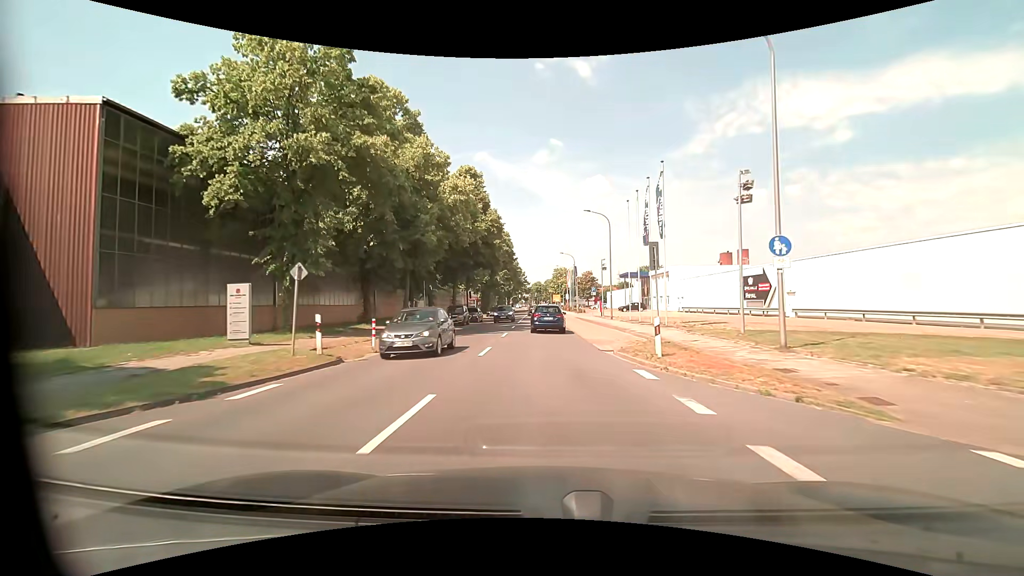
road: tertiary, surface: asphalt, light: Day
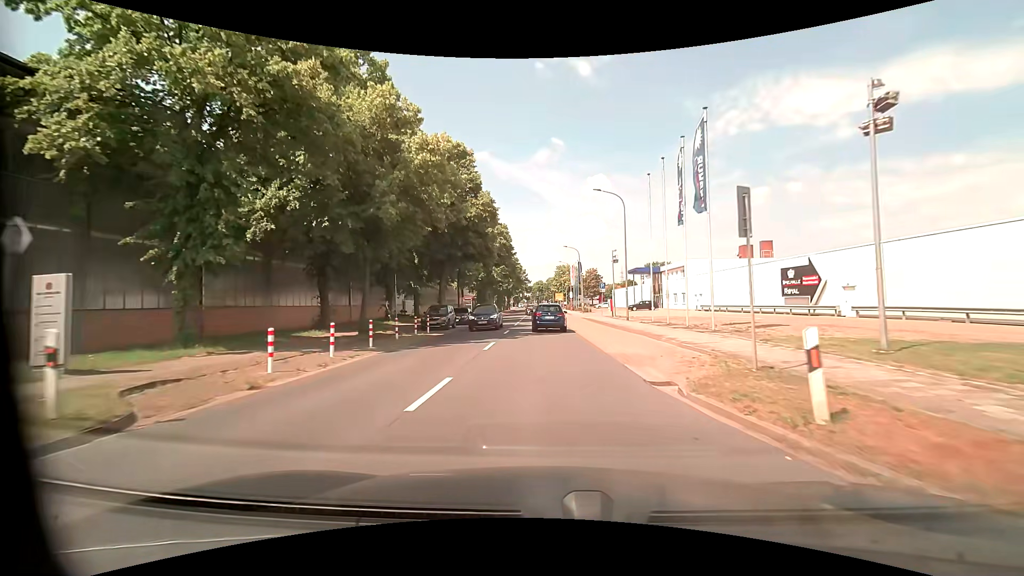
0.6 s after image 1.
(0.0, +7.3) m; 0°
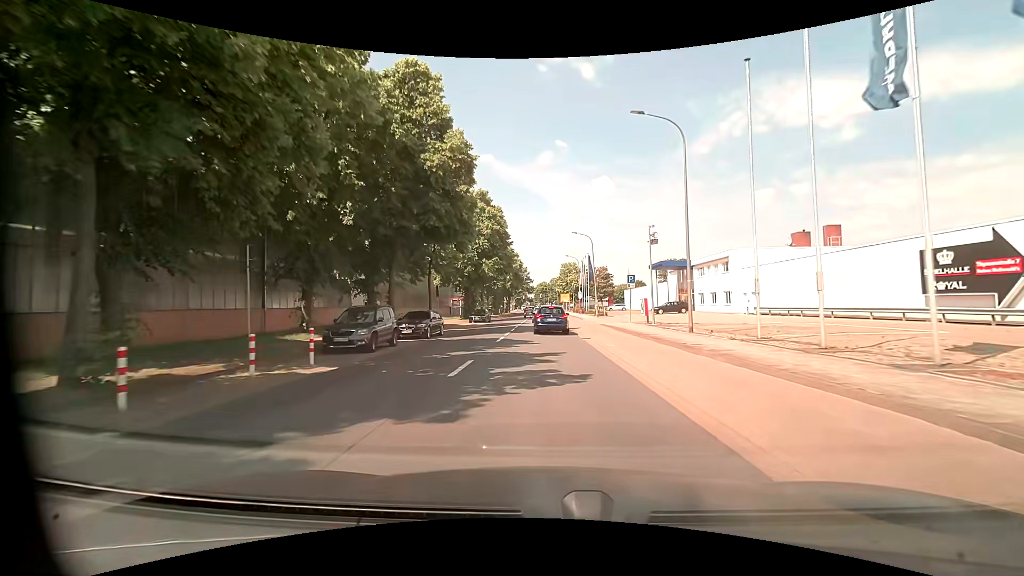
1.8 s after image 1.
(-0.2, +14.7) m; -1°
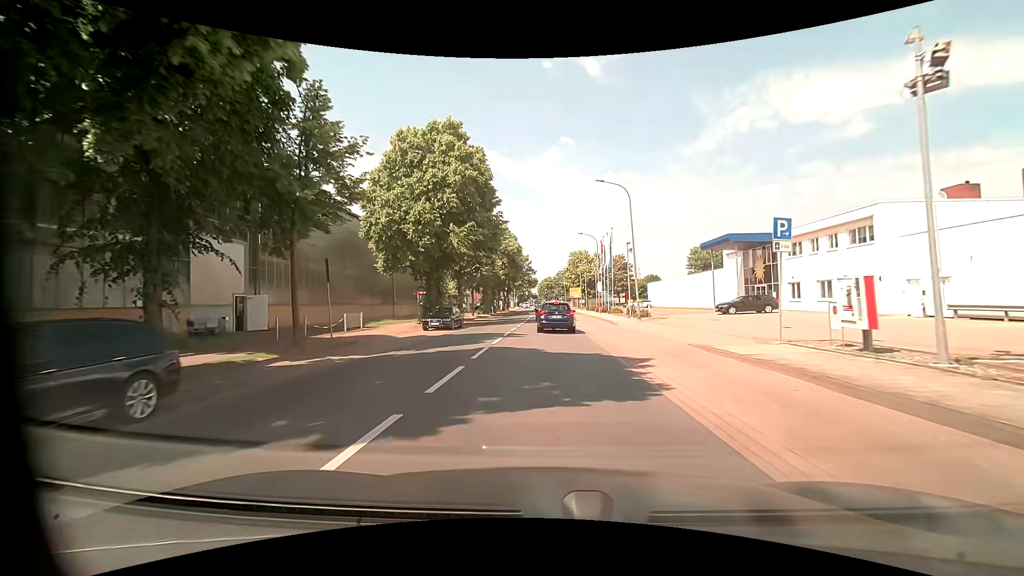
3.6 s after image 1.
(0.0, +21.5) m; 0°
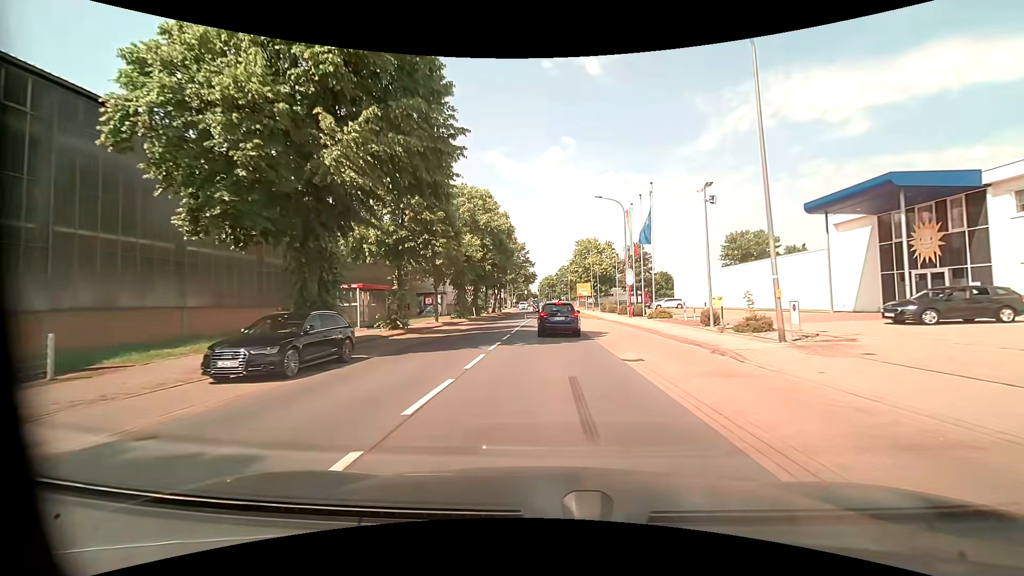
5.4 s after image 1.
(-0.1, +19.6) m; 0°
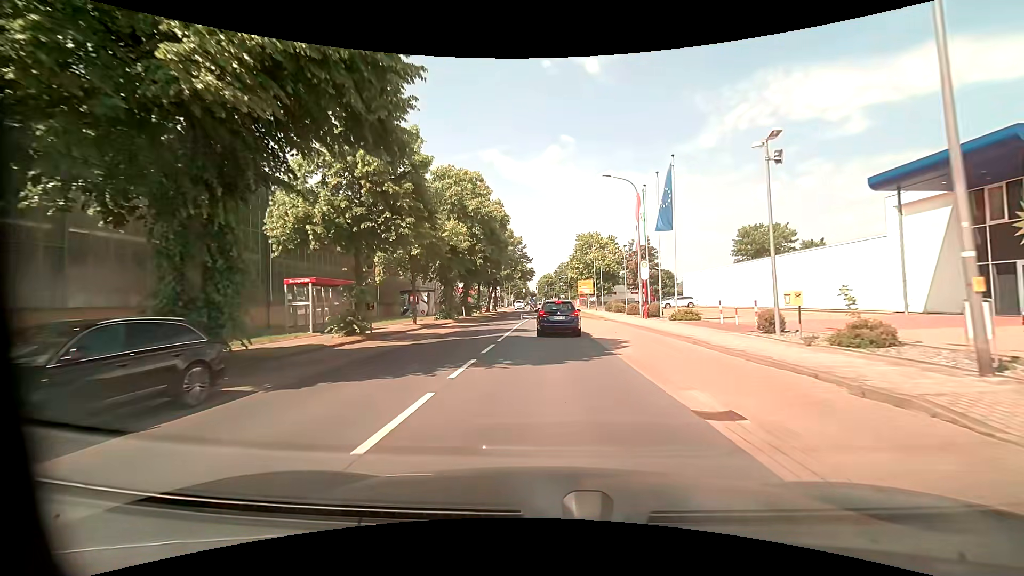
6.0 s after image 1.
(0.0, +6.0) m; 0°
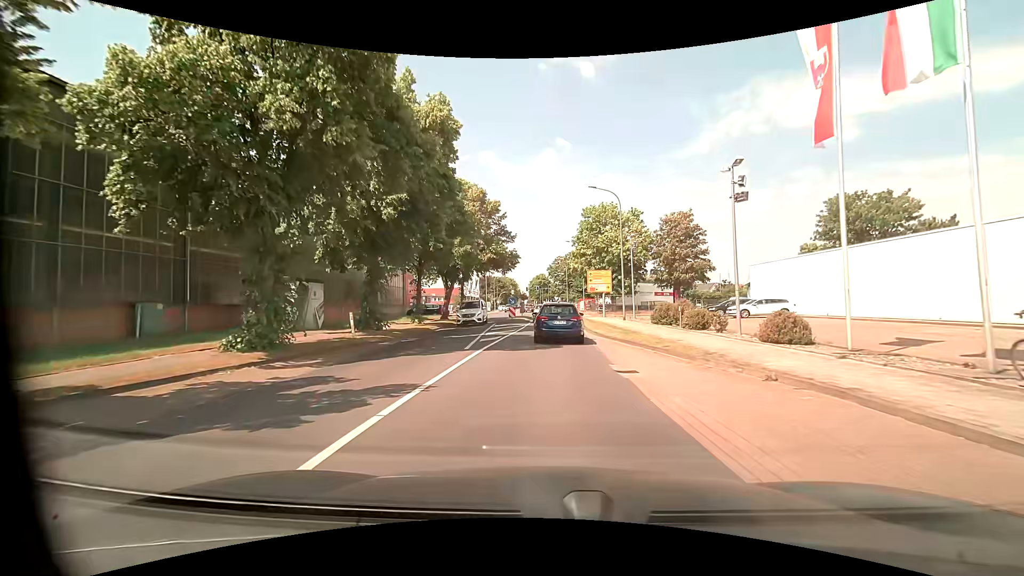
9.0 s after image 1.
(+0.2, +26.5) m; 0°
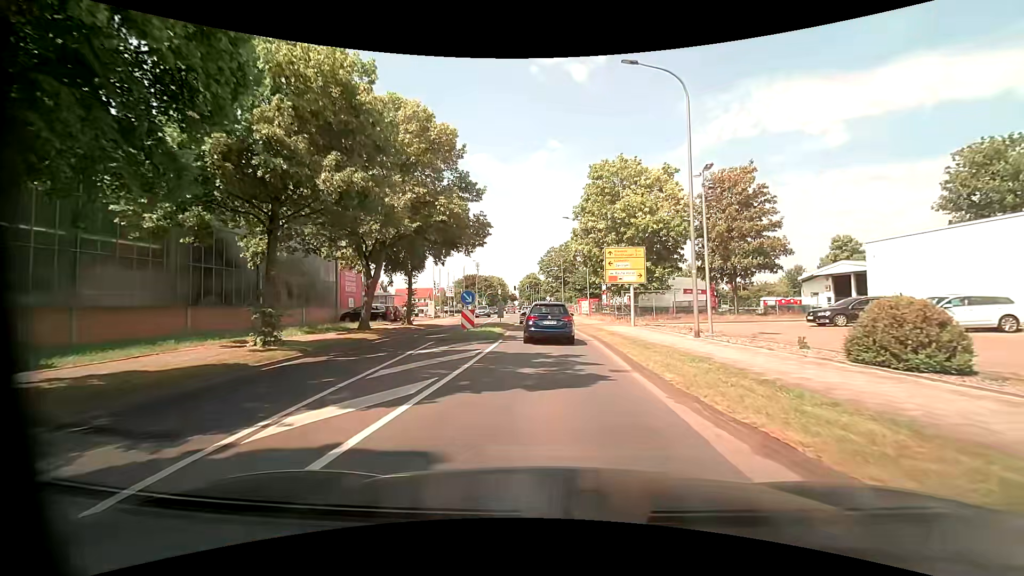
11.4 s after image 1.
(+0.5, +18.5) m; +1°
(0, +10) (0, +20) (0, +30) (0, +40) (0, +50) (0, +60) (0, +70) (-1, +80) (-1, +90) (-1, +100) m
